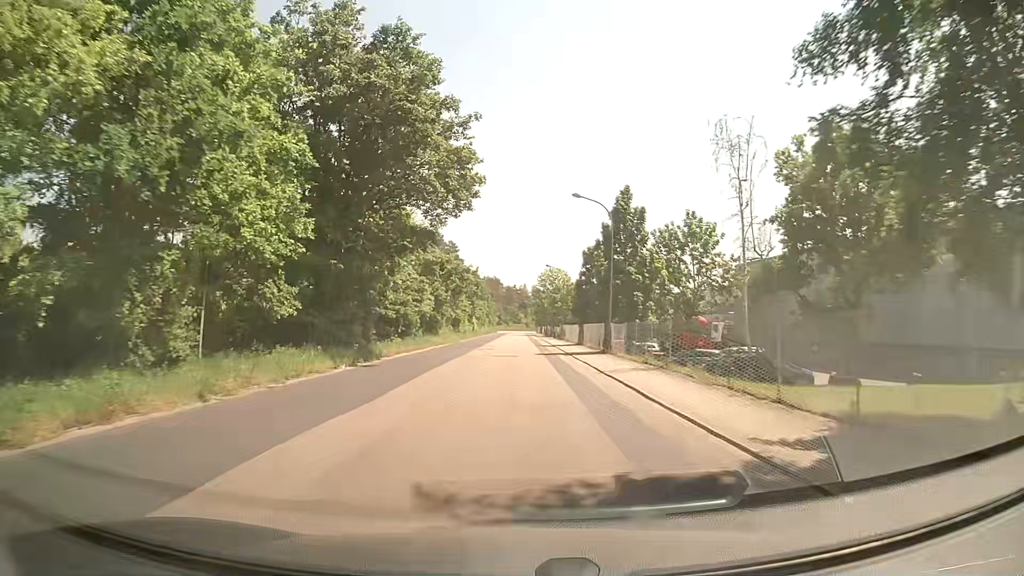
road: unclassified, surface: asphalt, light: Day
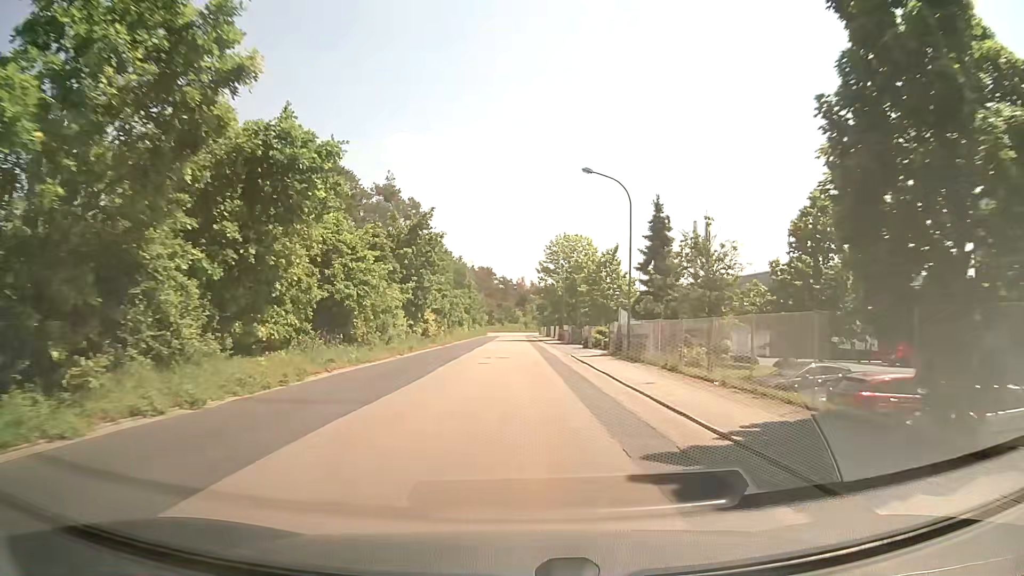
(-0.1, +44.0) m; 0°
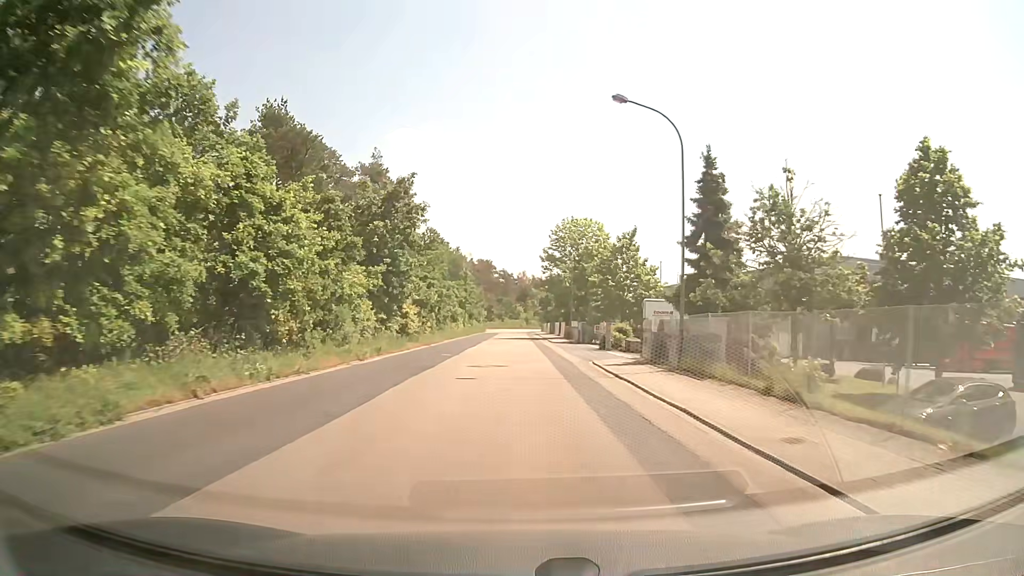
(0.0, +8.9) m; -1°
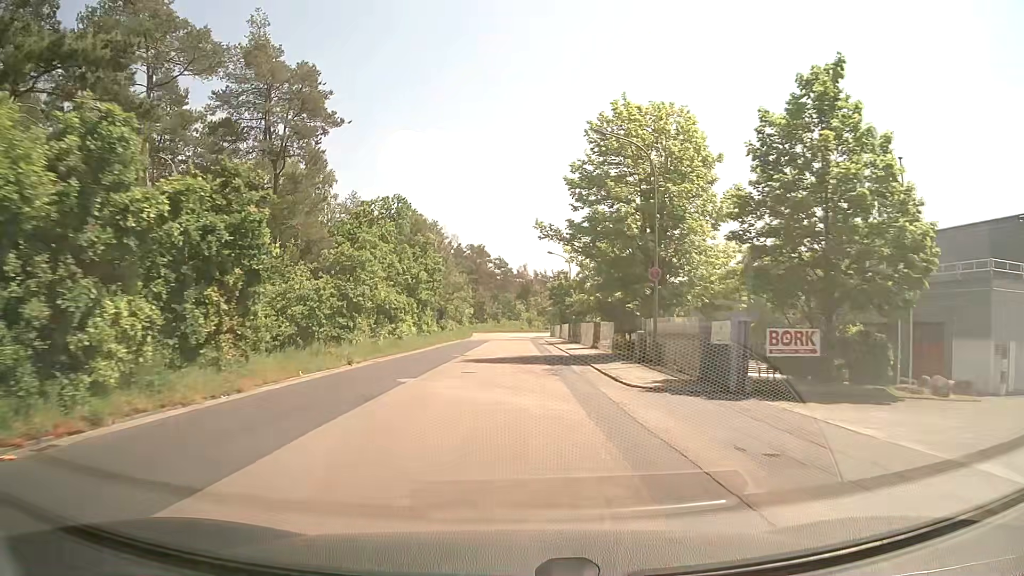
(+0.6, +35.6) m; +1°
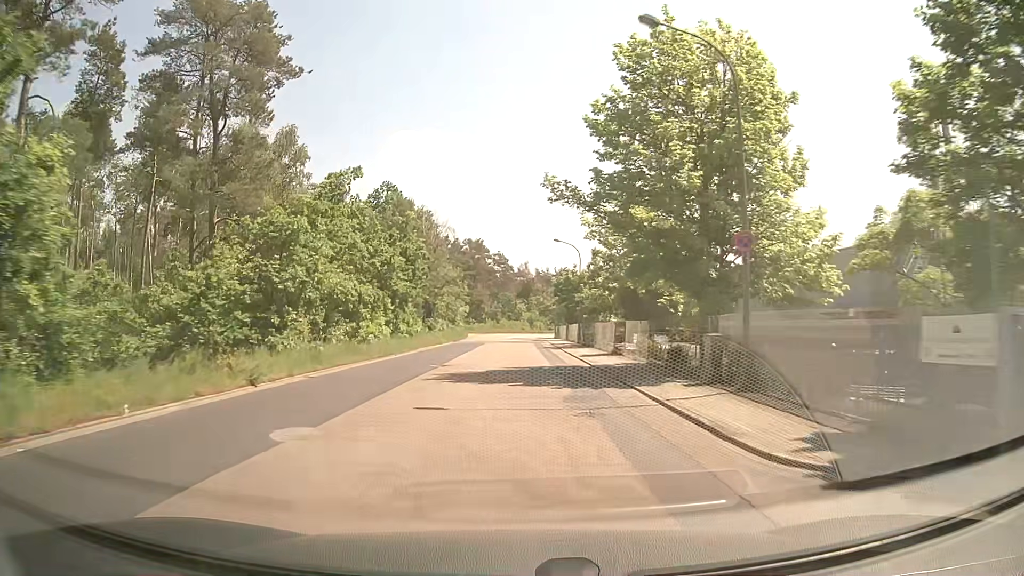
(0.0, +8.9) m; 0°
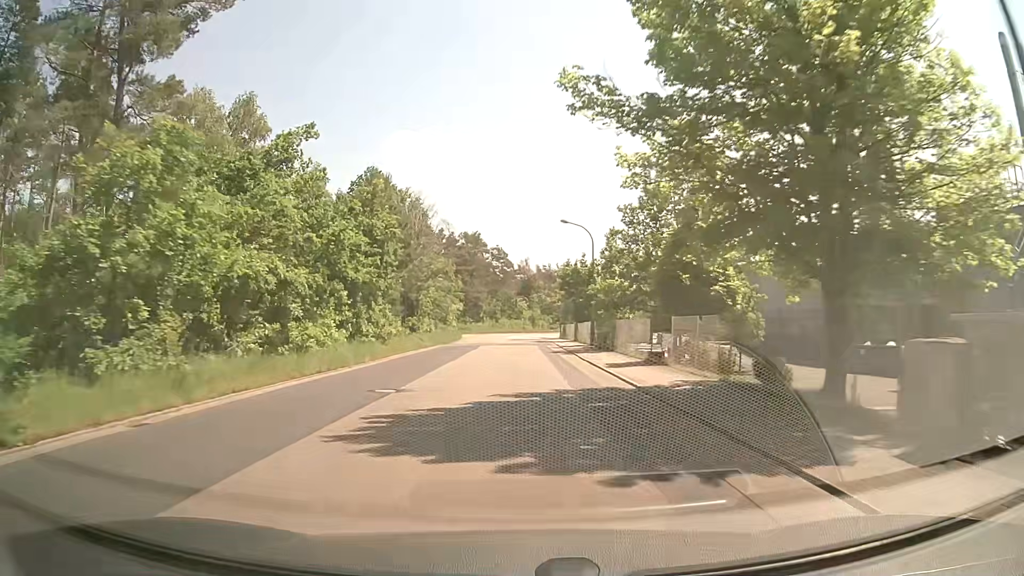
(0.0, +8.8) m; 0°
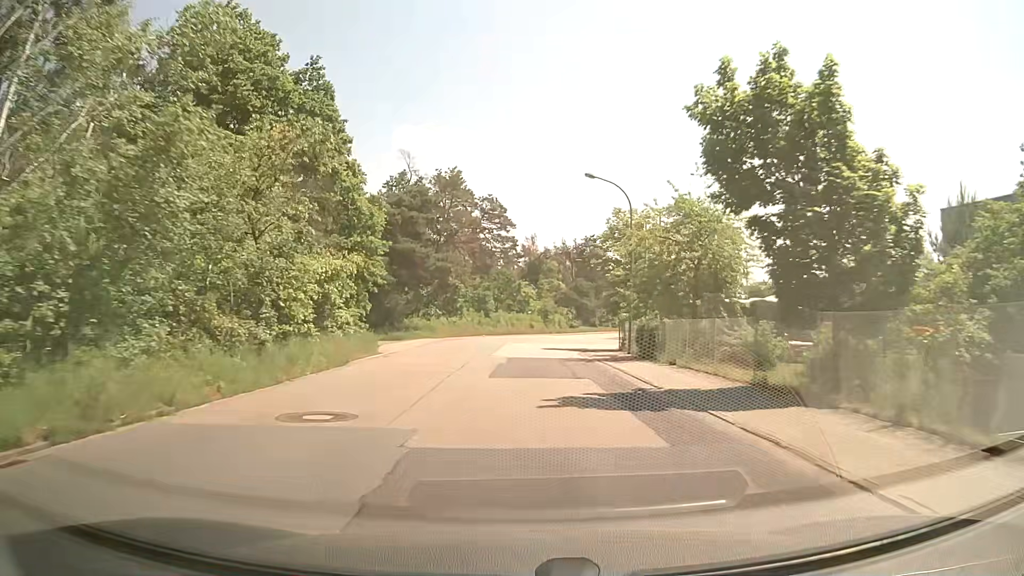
(-0.1, +43.7) m; 0°
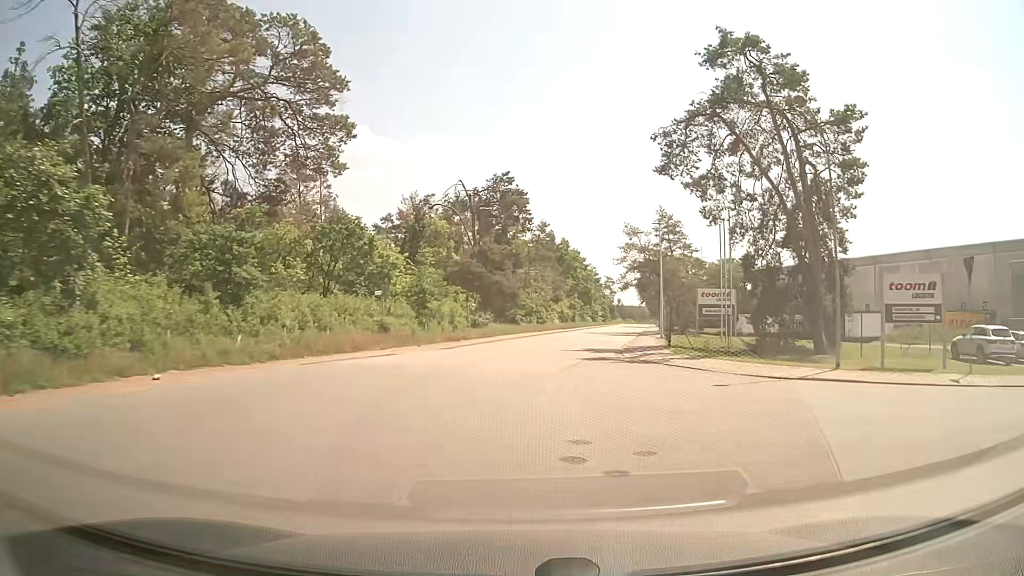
(+2.2, +44.7) m; +9°
(0, +10) (+1, +20) (+2, +30) (+4, +40) (+6, +50) (+8, +59) (+10, +69) (+12, +79) (+14, +89) (+16, +98) m
